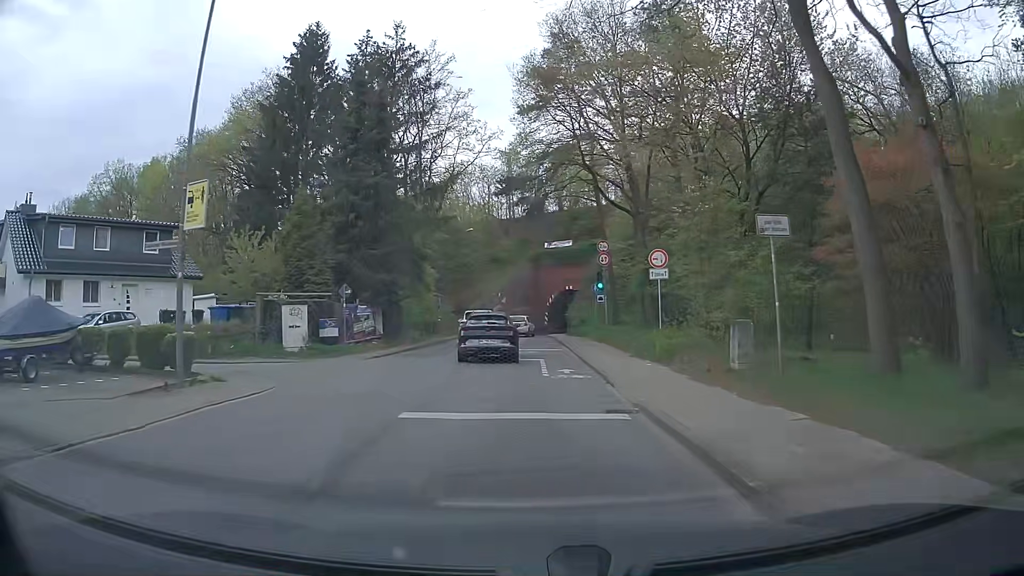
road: tertiary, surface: asphalt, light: Day
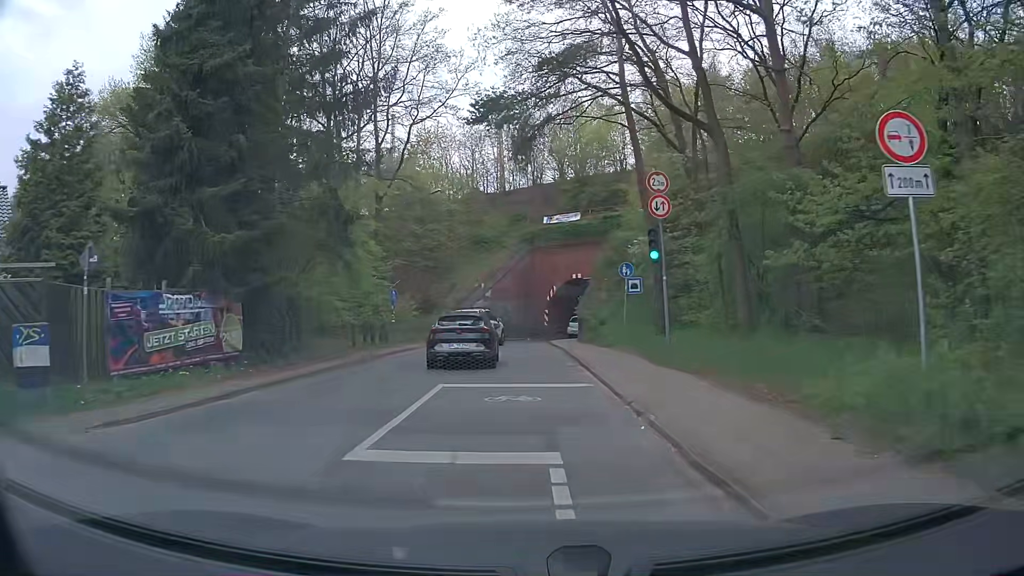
(0.0, +15.0) m; -1°
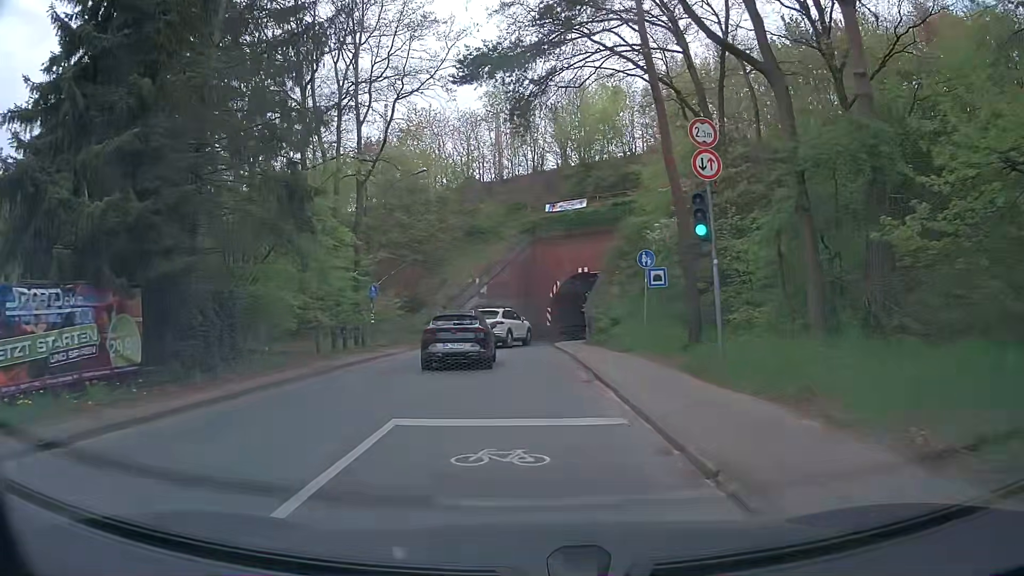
(+0.1, +4.7) m; +1°
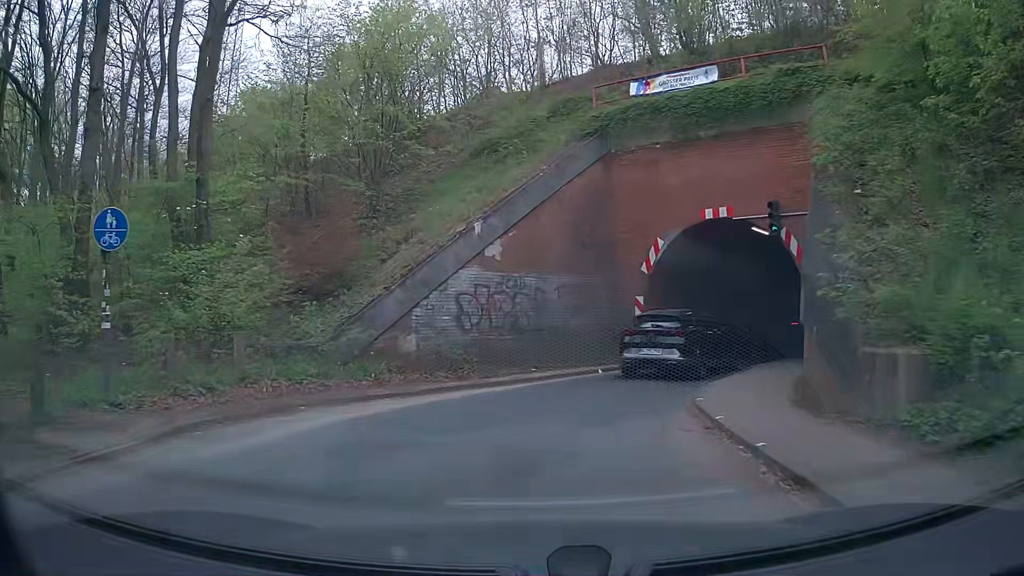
(-0.4, +21.4) m; -5°
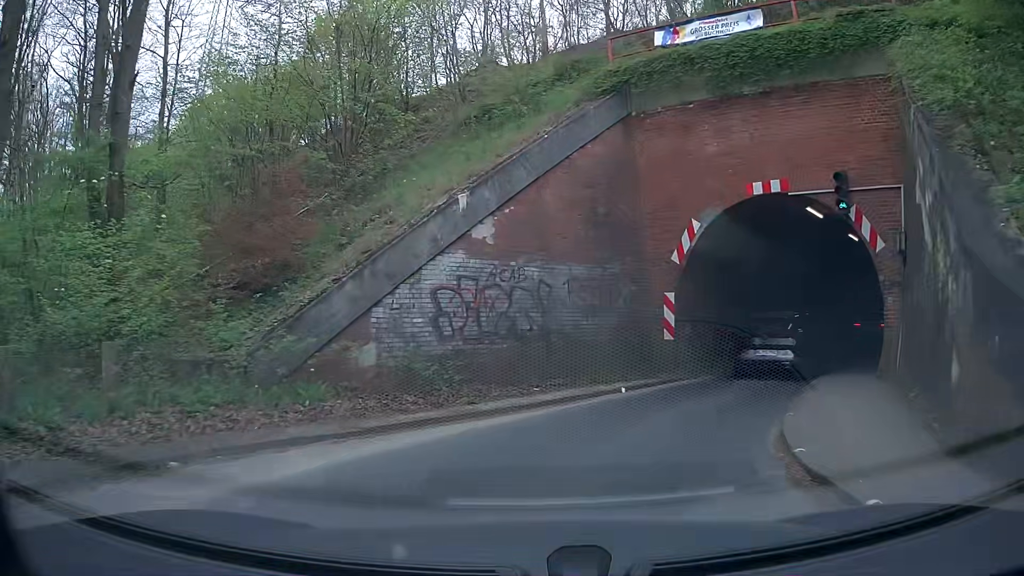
(0.0, +3.8) m; 0°
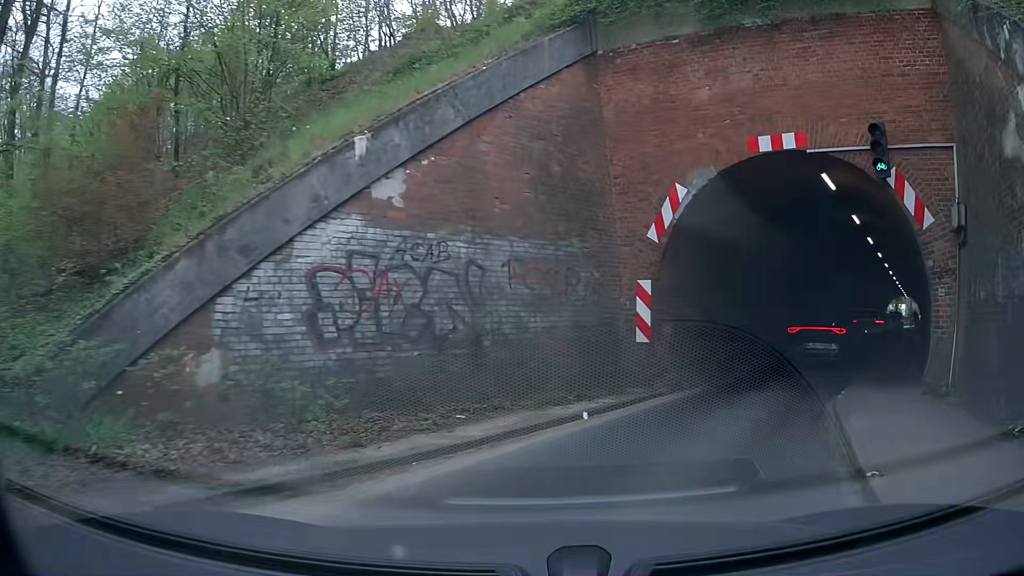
(+0.1, +3.6) m; +5°
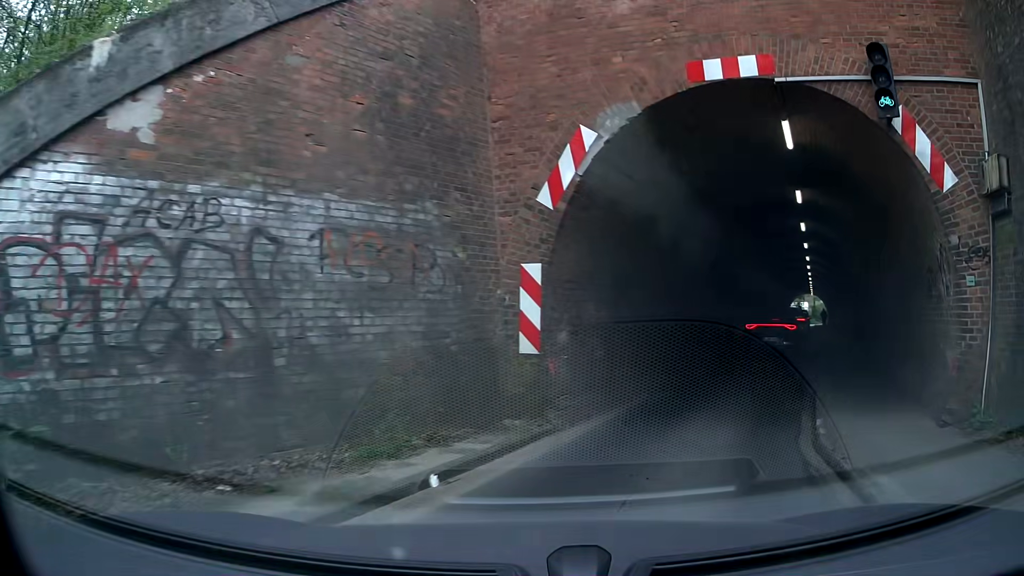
(+0.2, +3.4) m; +10°
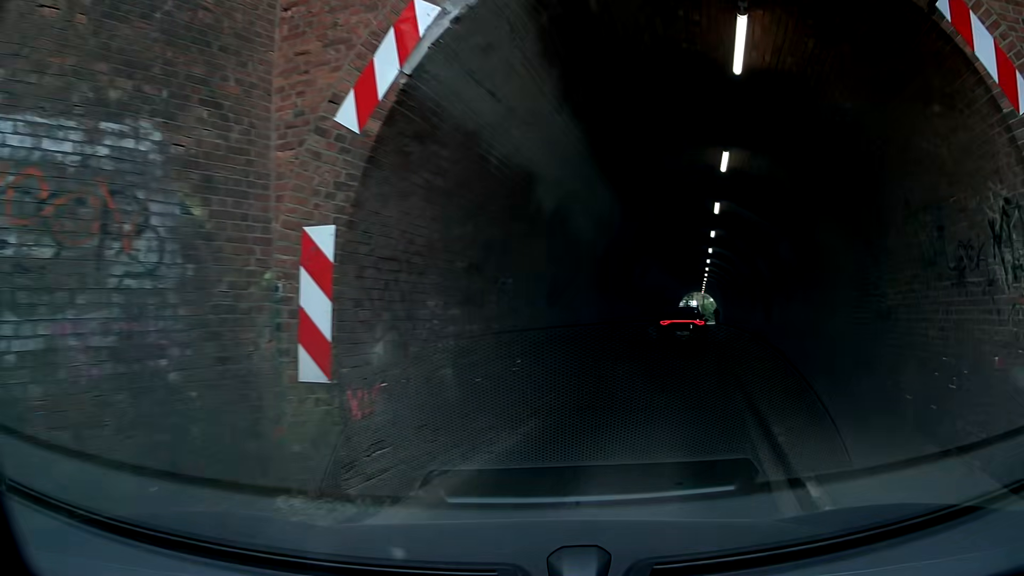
(+0.3, +3.3) m; +9°
